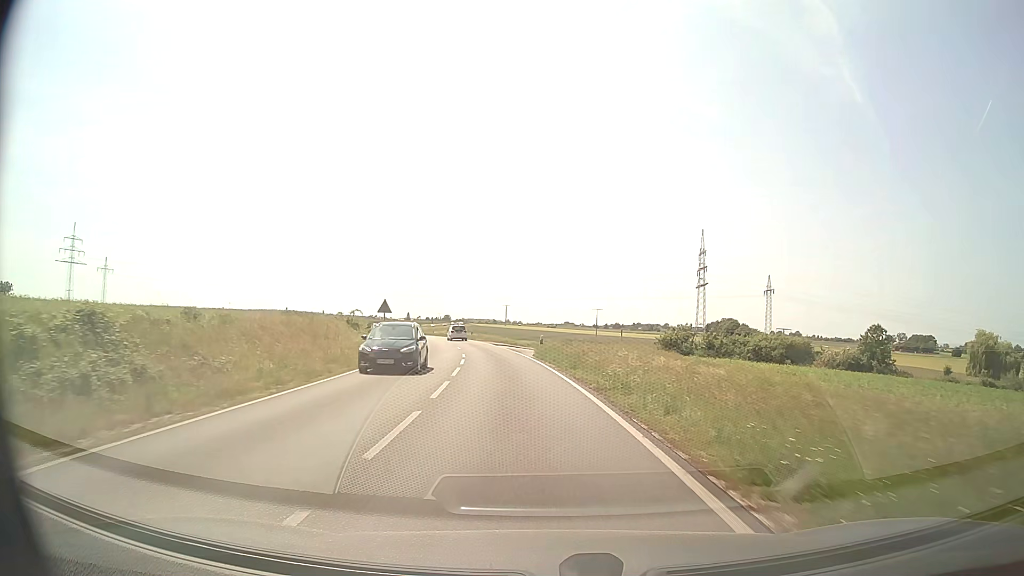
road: secondary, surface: asphalt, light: Day
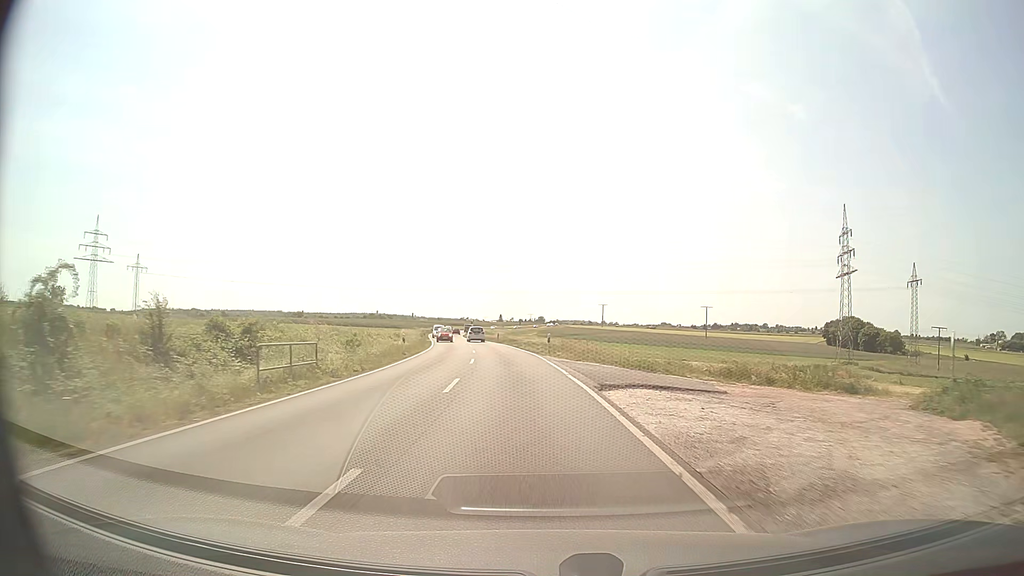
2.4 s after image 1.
(-3.1, +40.6) m; -8°
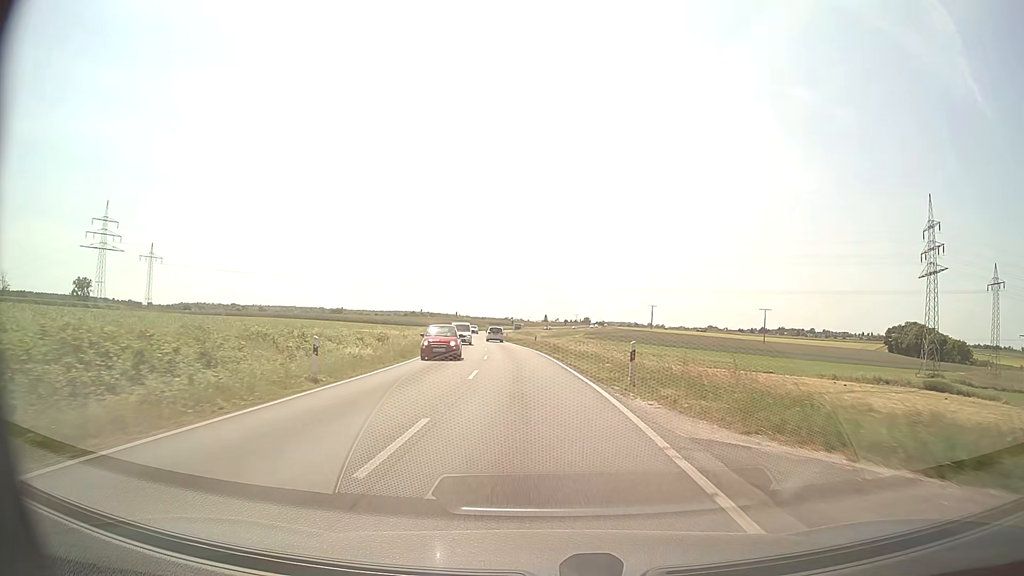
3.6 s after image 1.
(-0.7, +20.5) m; -4°
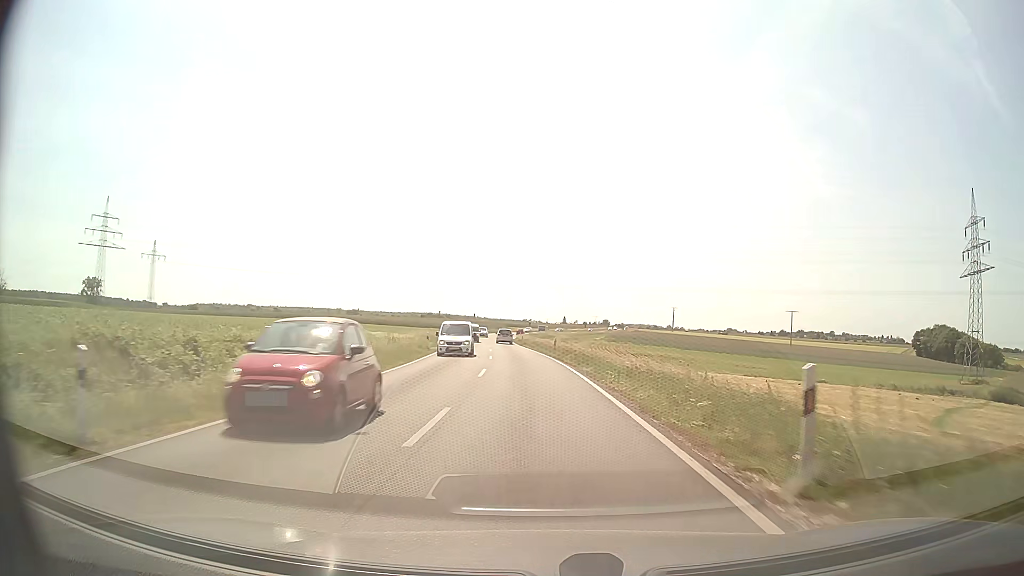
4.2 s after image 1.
(-0.2, +10.3) m; -2°
